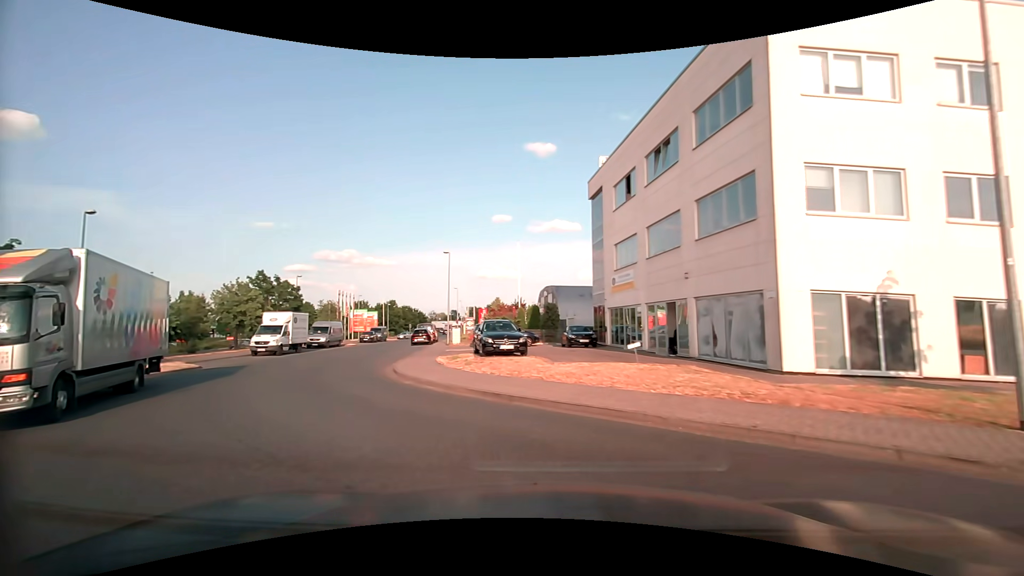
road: service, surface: paved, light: Day
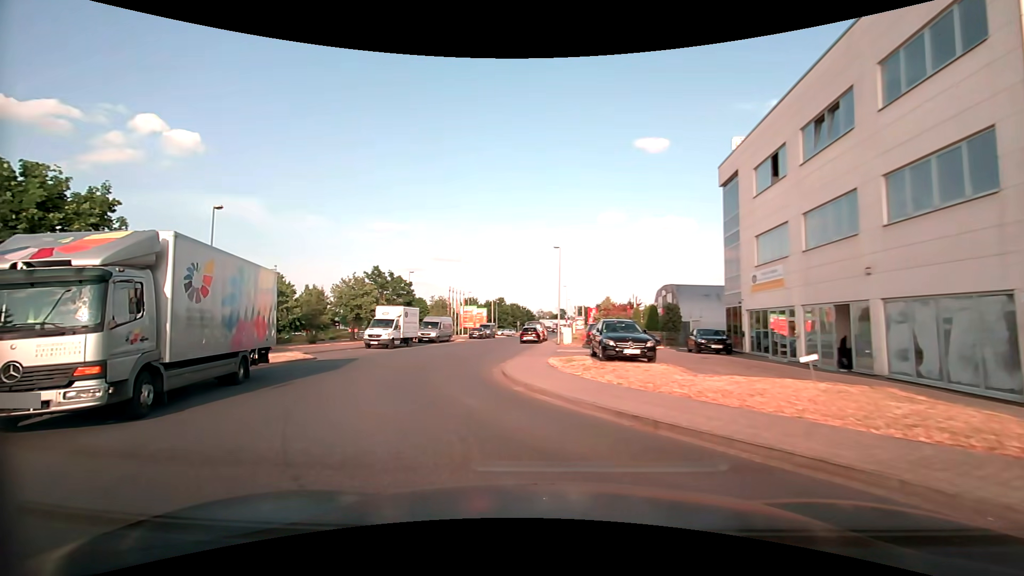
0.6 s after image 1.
(-0.1, +2.3) m; -10°
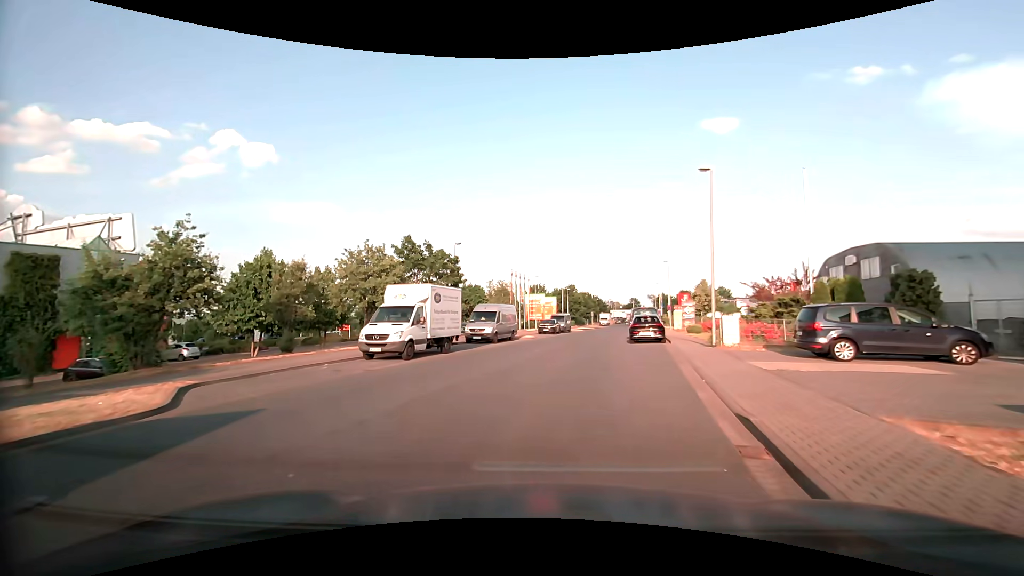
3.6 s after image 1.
(-2.5, +16.8) m; -6°
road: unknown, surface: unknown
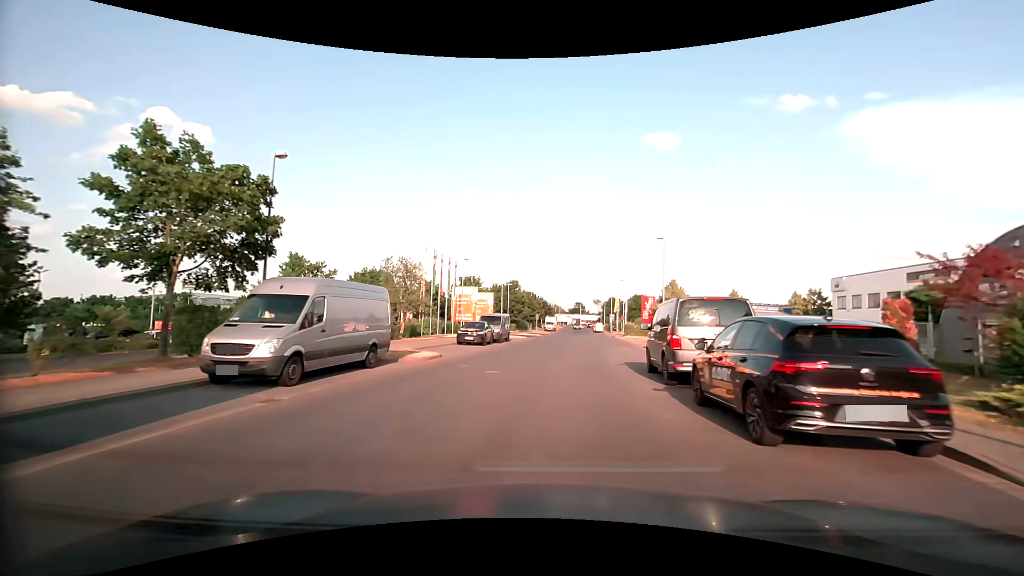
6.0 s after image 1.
(+1.1, +20.6) m; +6°
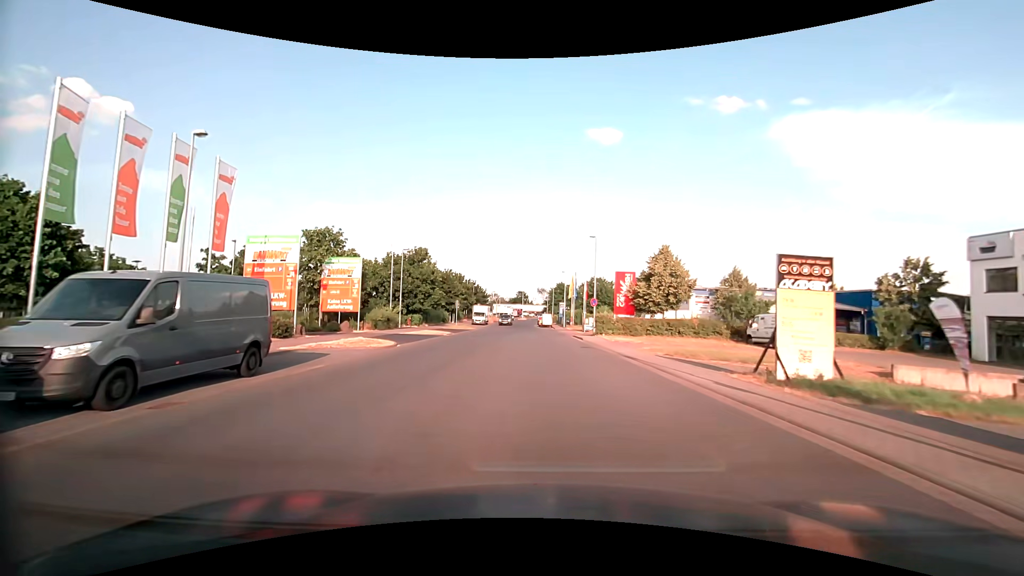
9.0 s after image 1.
(+2.7, +30.6) m; +7°
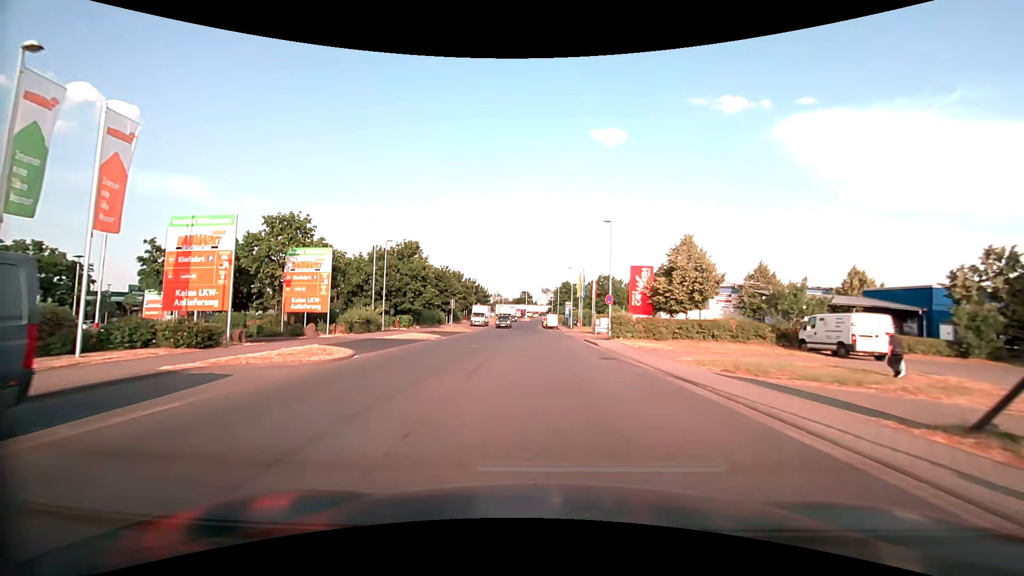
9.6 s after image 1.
(0.0, +6.2) m; -1°
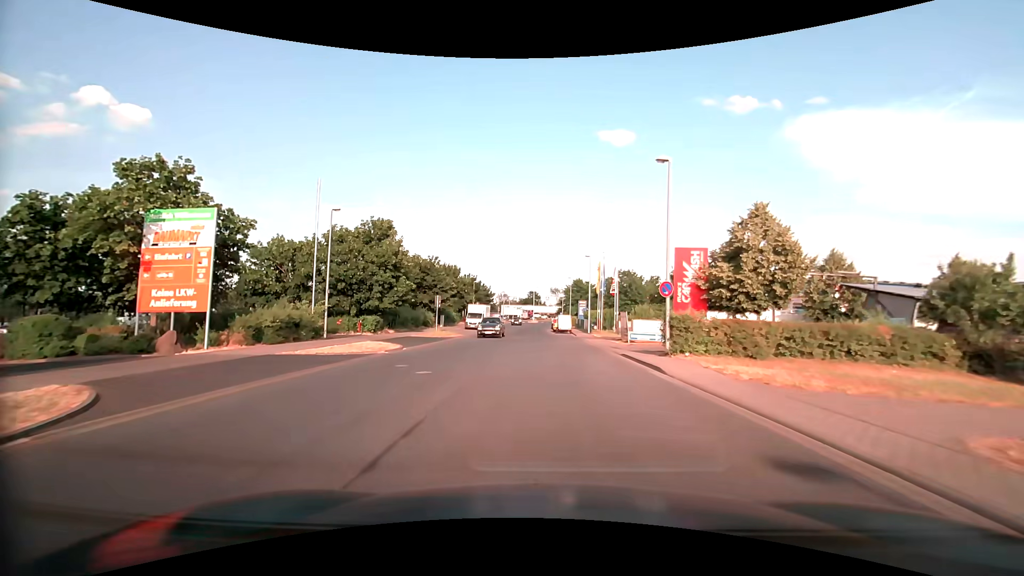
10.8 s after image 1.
(-0.1, +12.4) m; -1°
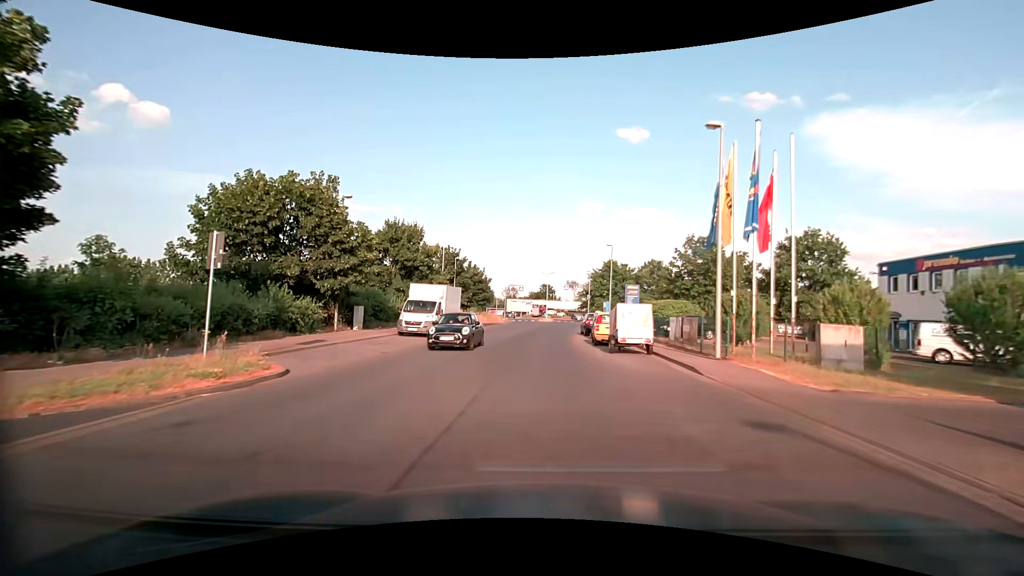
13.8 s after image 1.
(-0.5, +32.2) m; -2°
(0, +10) (0, +20) (0, +30) (+1, +40) (+2, +50) (+2, +60) (+3, +70) (+3, +80) (+6, +90) (+11, +98) m
